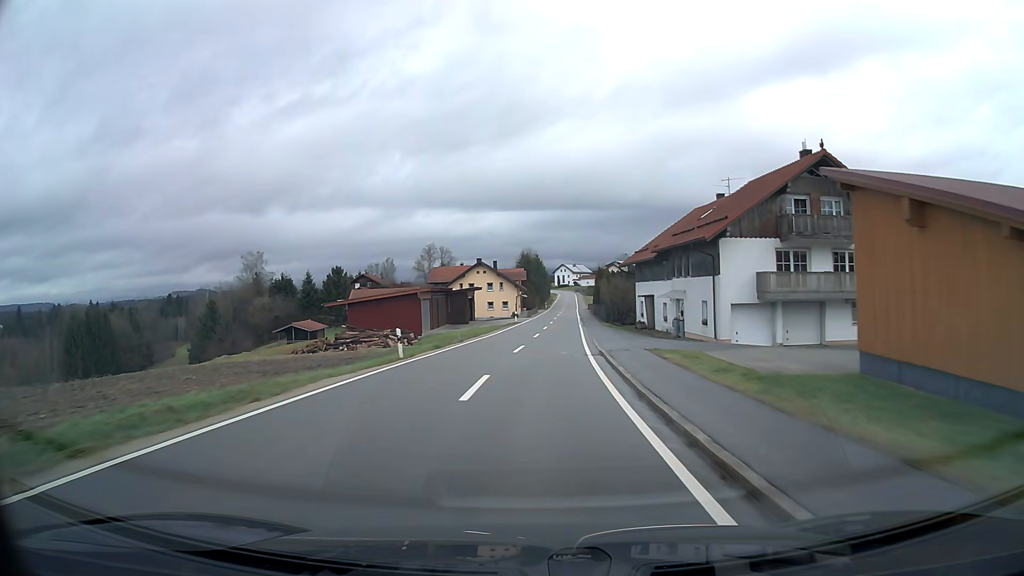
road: tertiary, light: Day
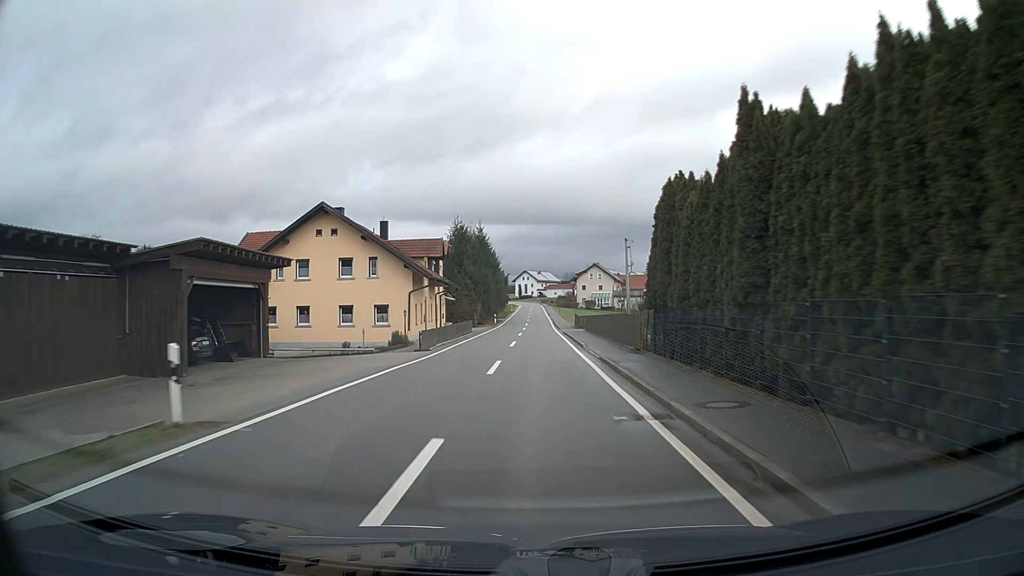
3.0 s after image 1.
(+1.9, +54.5) m; +3°
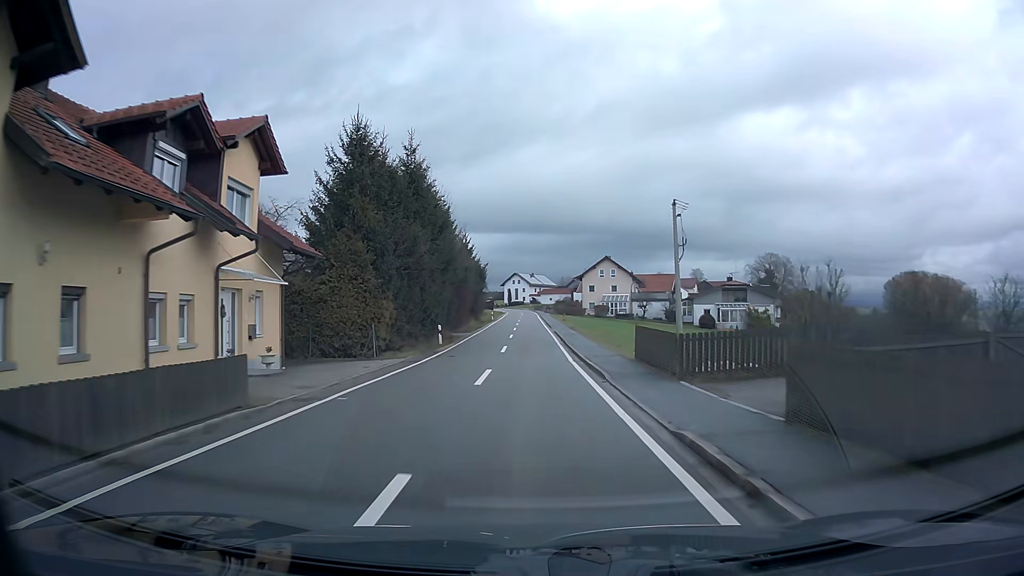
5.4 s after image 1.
(+0.2, +37.1) m; +1°
